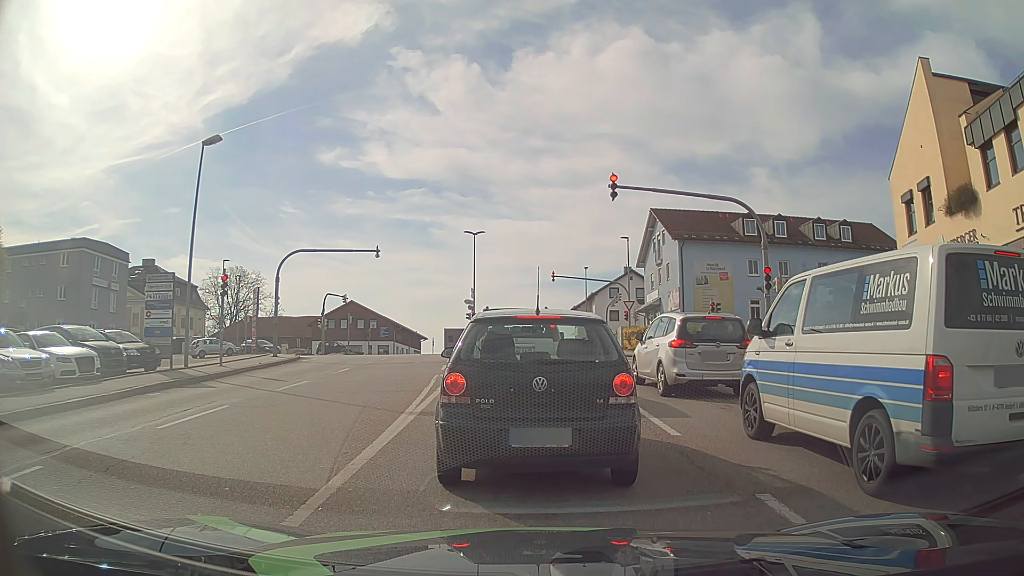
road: tertiary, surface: asphalt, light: Day
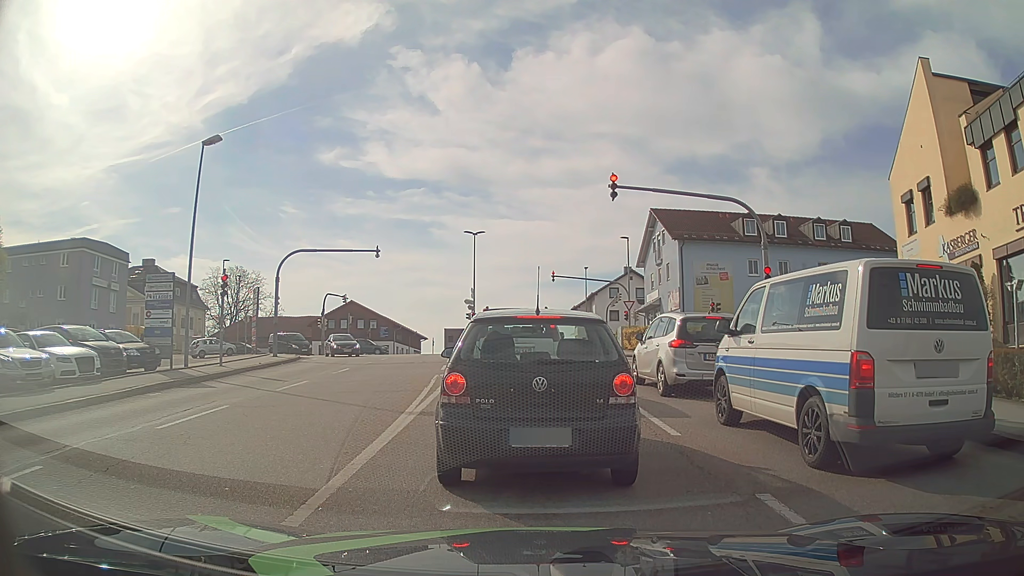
(0.0, 0.0) m; 0°
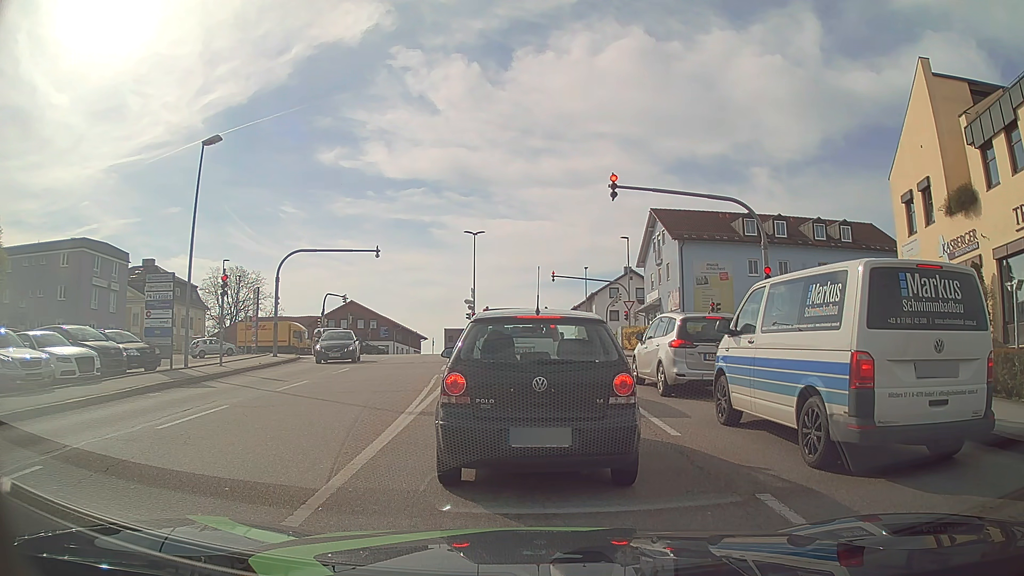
(0.0, 0.0) m; 0°
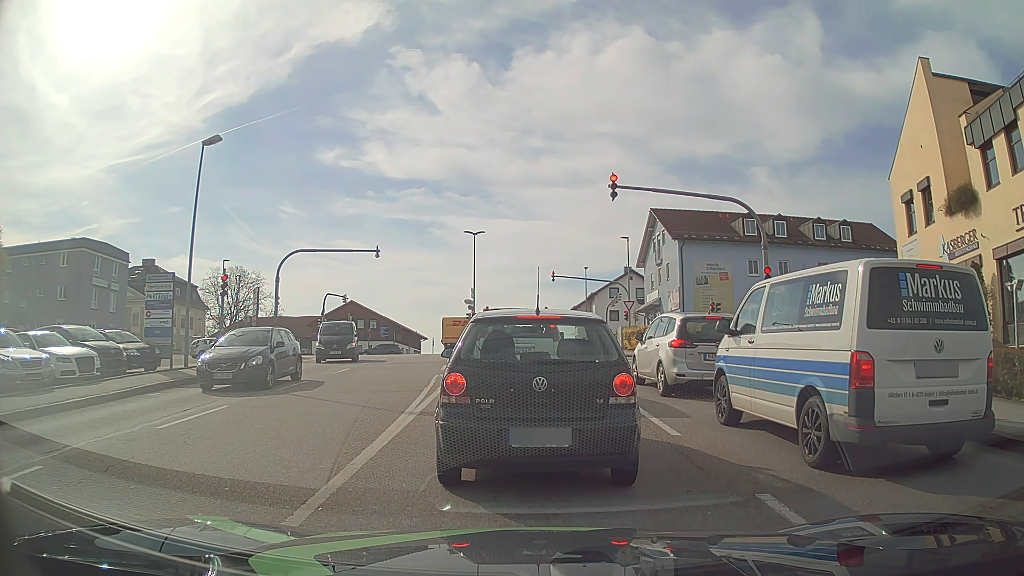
(0.0, 0.0) m; 0°
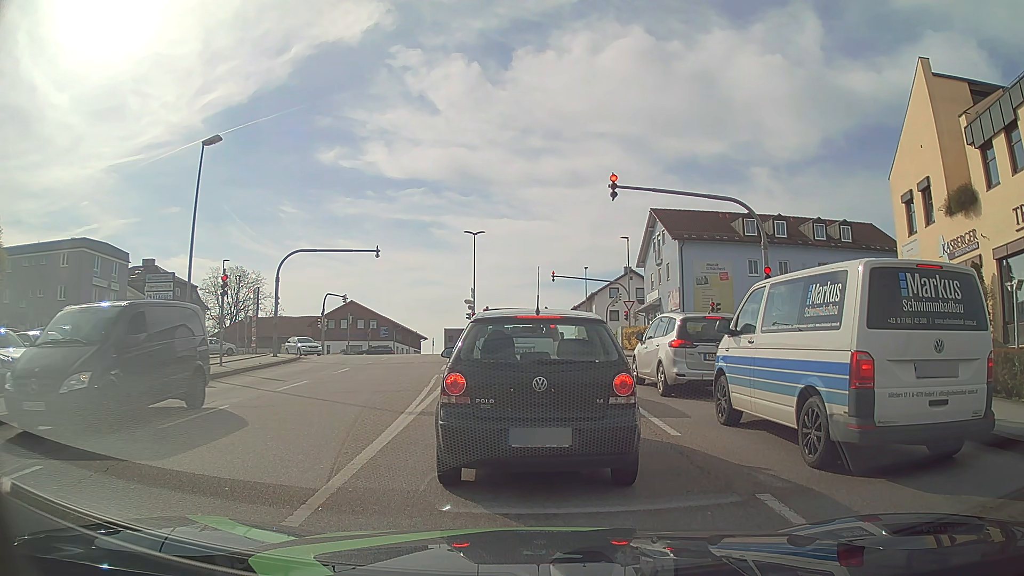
(0.0, 0.0) m; 0°
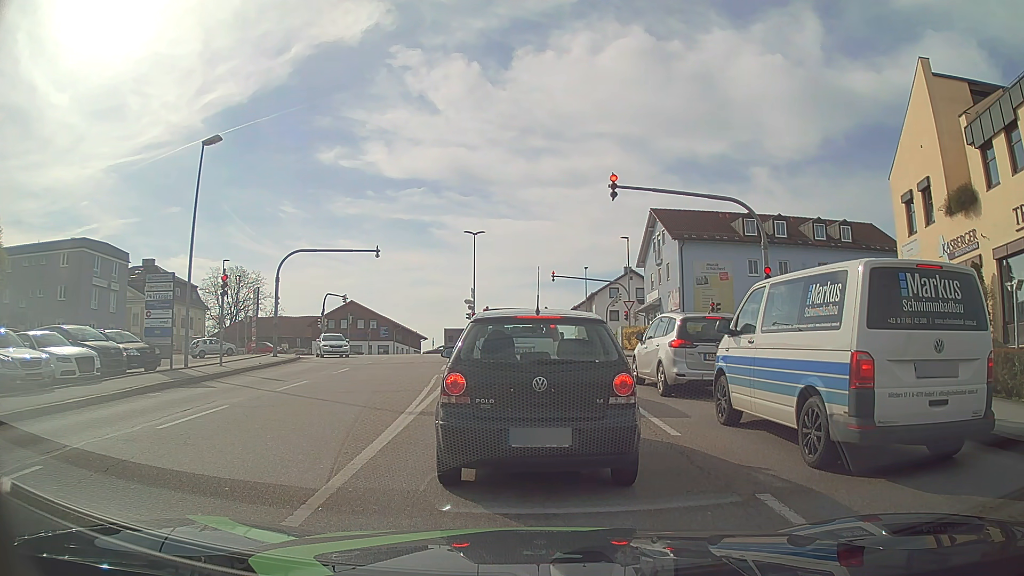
(0.0, 0.0) m; 0°
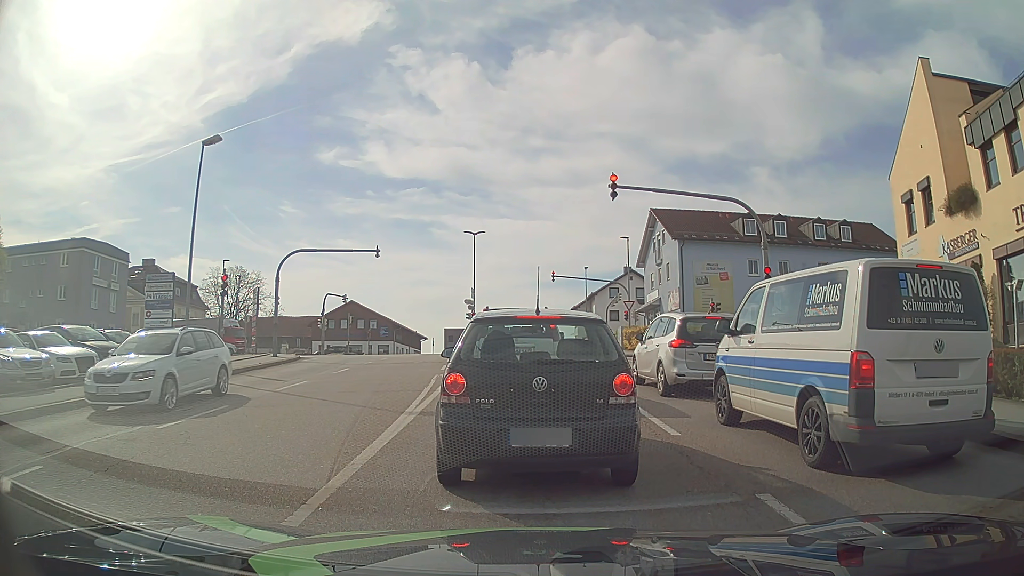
(0.0, 0.0) m; 0°
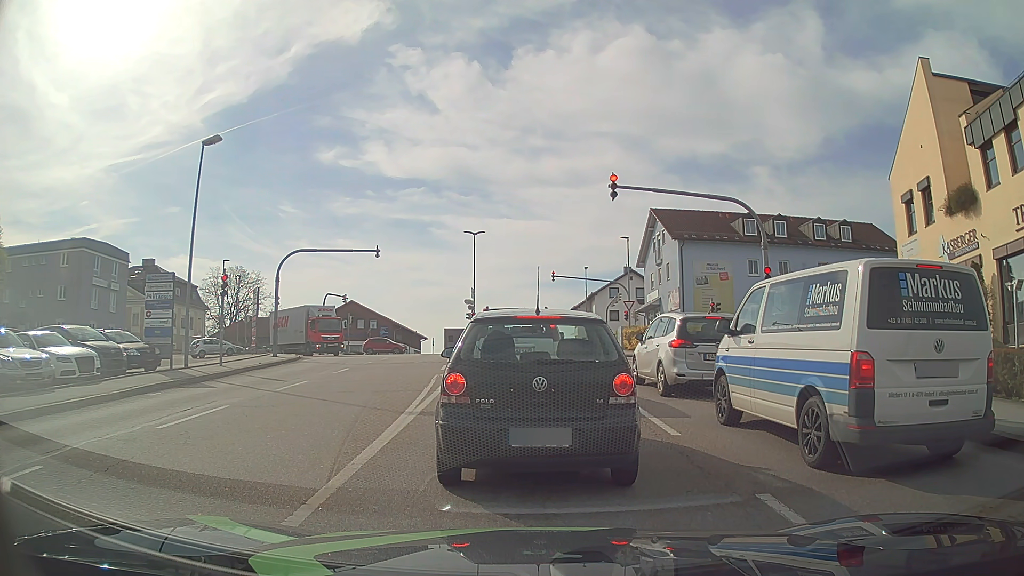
(0.0, 0.0) m; 0°
(0, +10) (-1, +20) (-2, +30) (-2, +40) (-3, +50) (-4, +60) (-8, +69) (-17, +73) (-27, +73) (-37, +73) m
